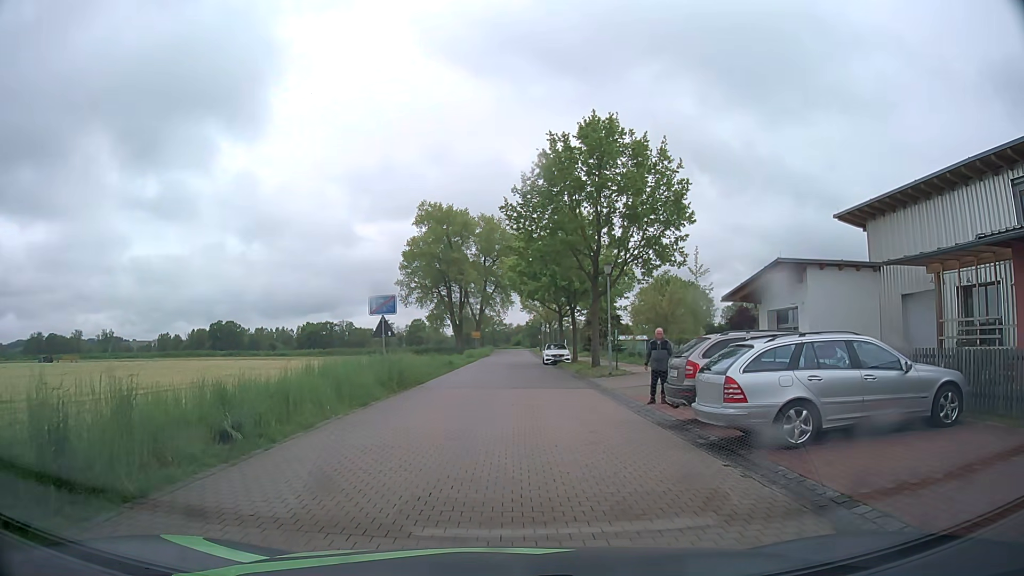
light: Day
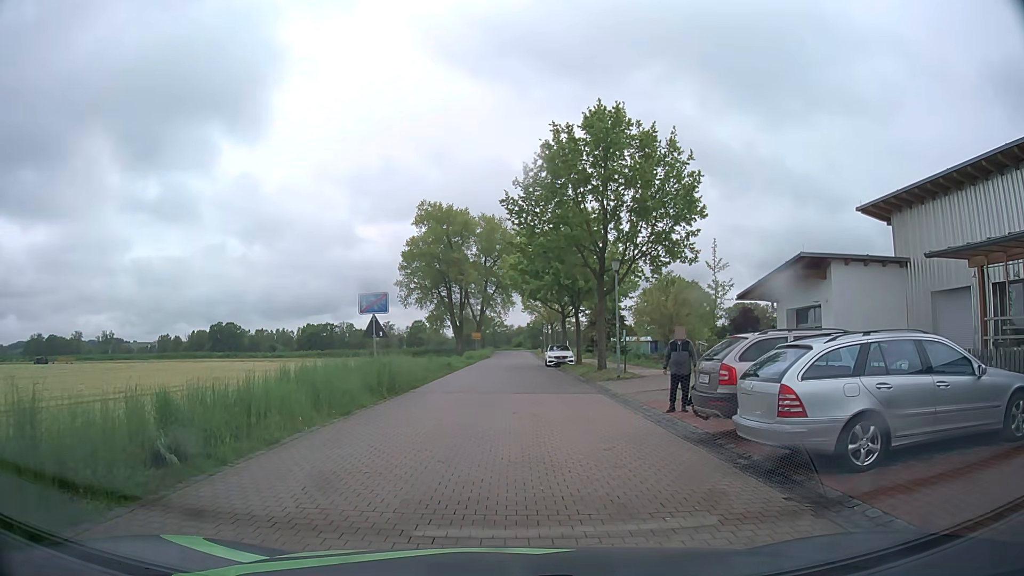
(0.0, +1.8) m; 0°
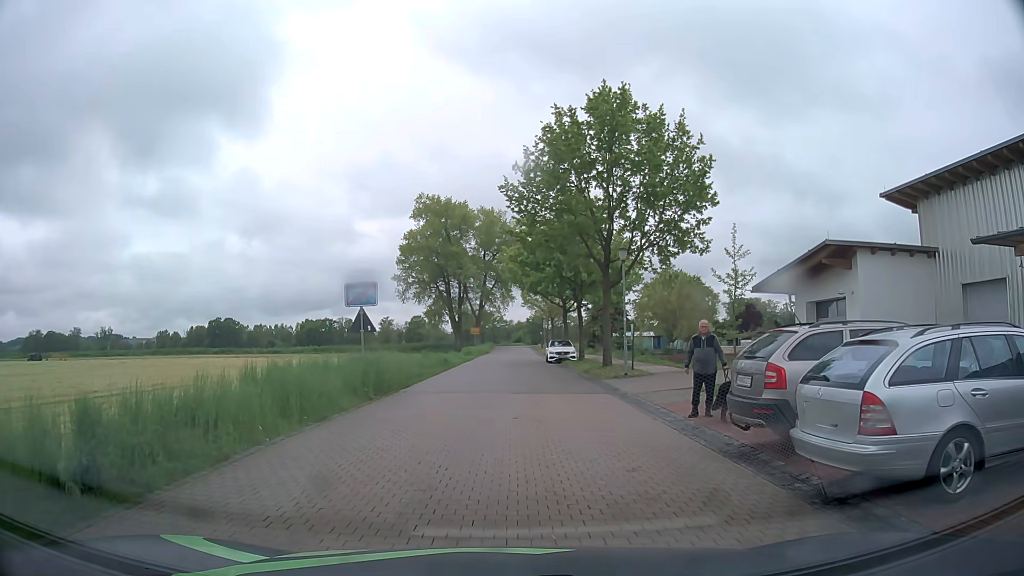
(0.0, +1.7) m; +1°
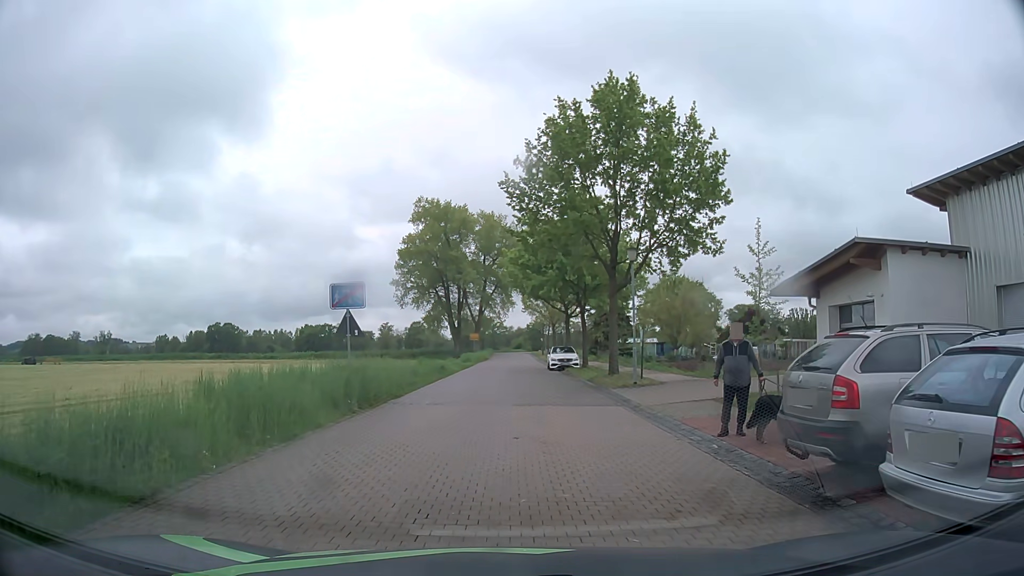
(0.0, +1.7) m; +1°
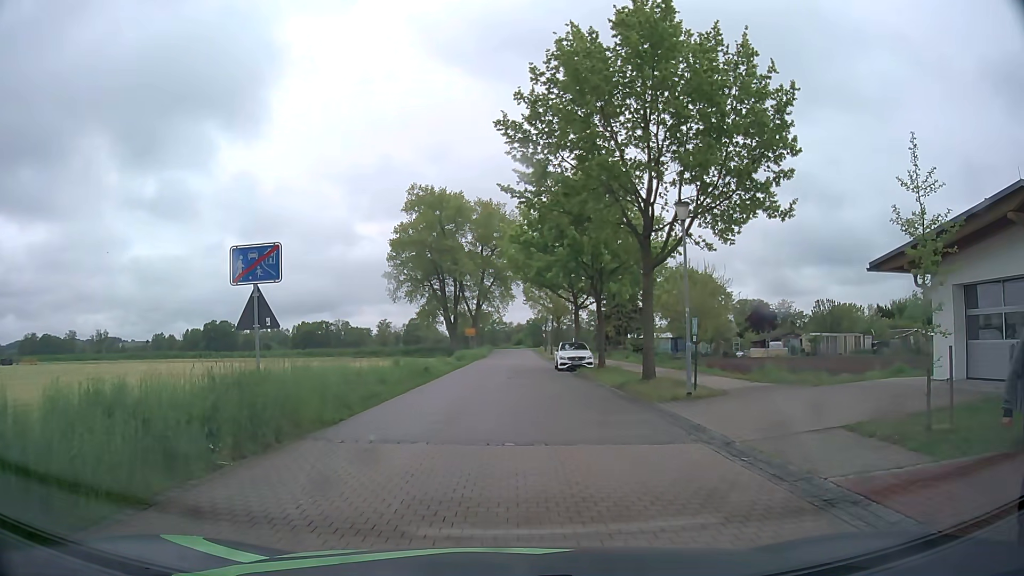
(-0.2, +6.7) m; -2°
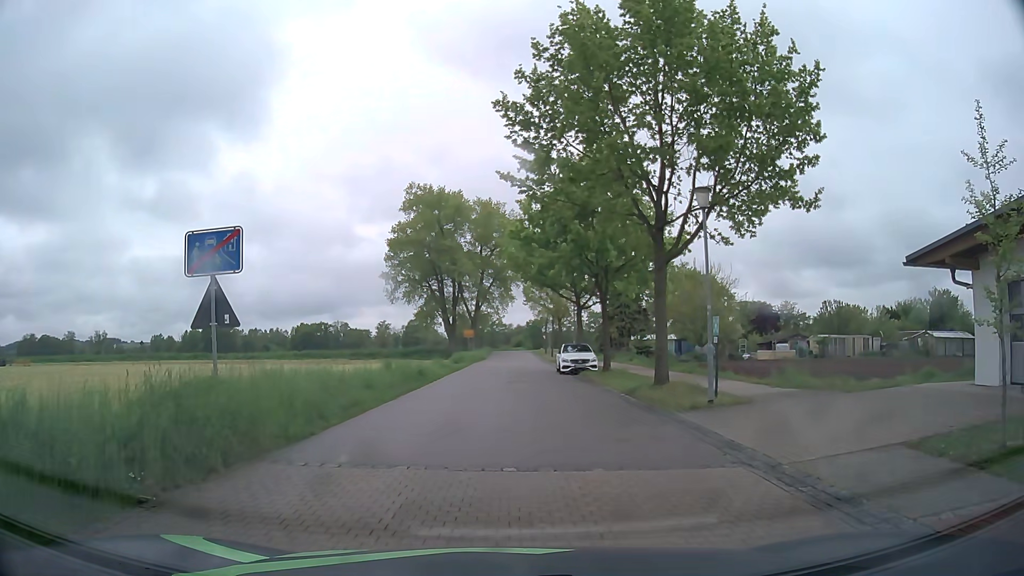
(0.0, +1.8) m; +2°
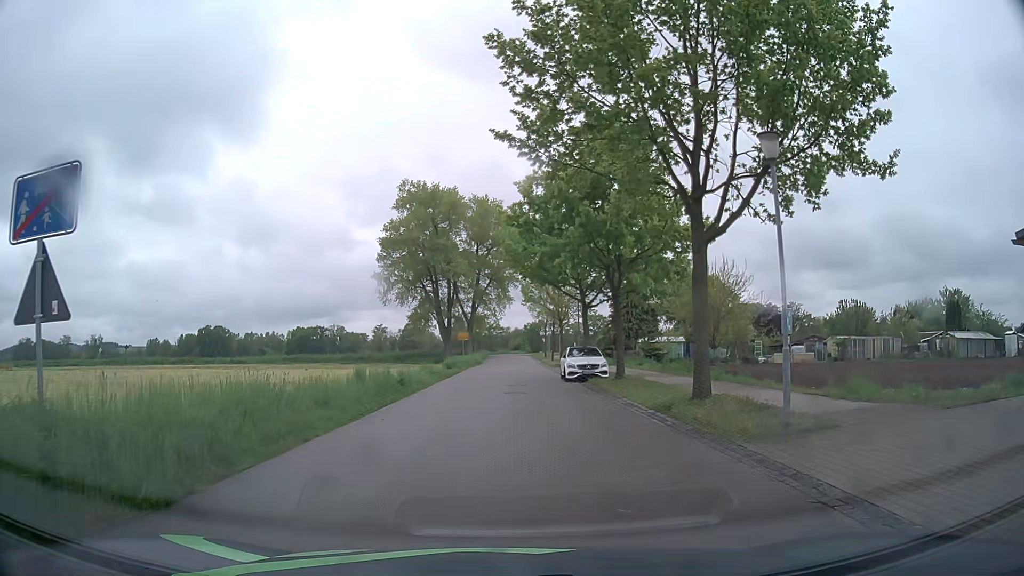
(0.0, +4.2) m; 0°
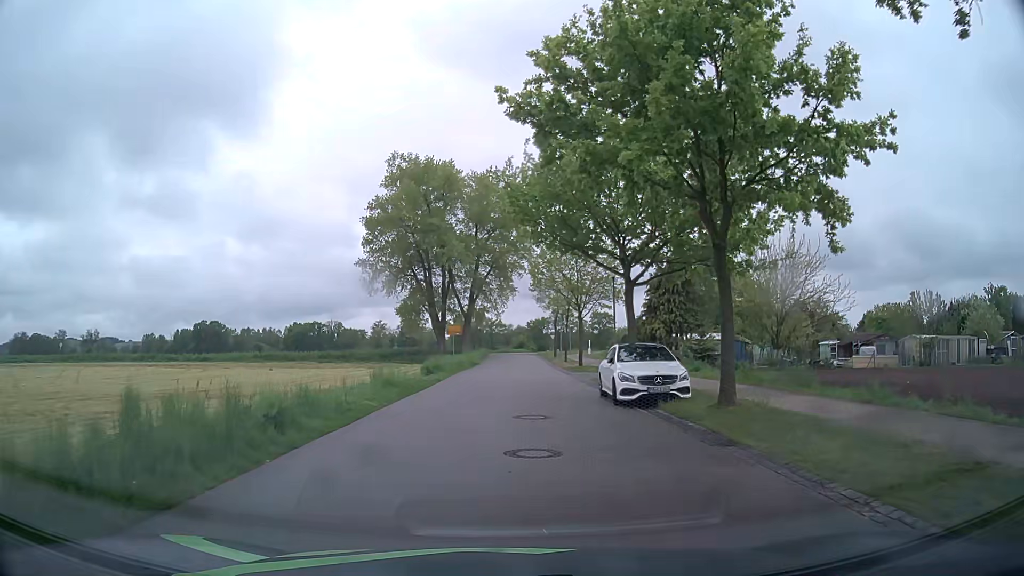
(-0.1, +12.6) m; 0°
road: residential
(0, +10) (0, +20) (0, +30) (0, +40) (+1, +50) (+1, +60) (+1, +70) (+1, +80) (+2, +90) (+10, +96) m
